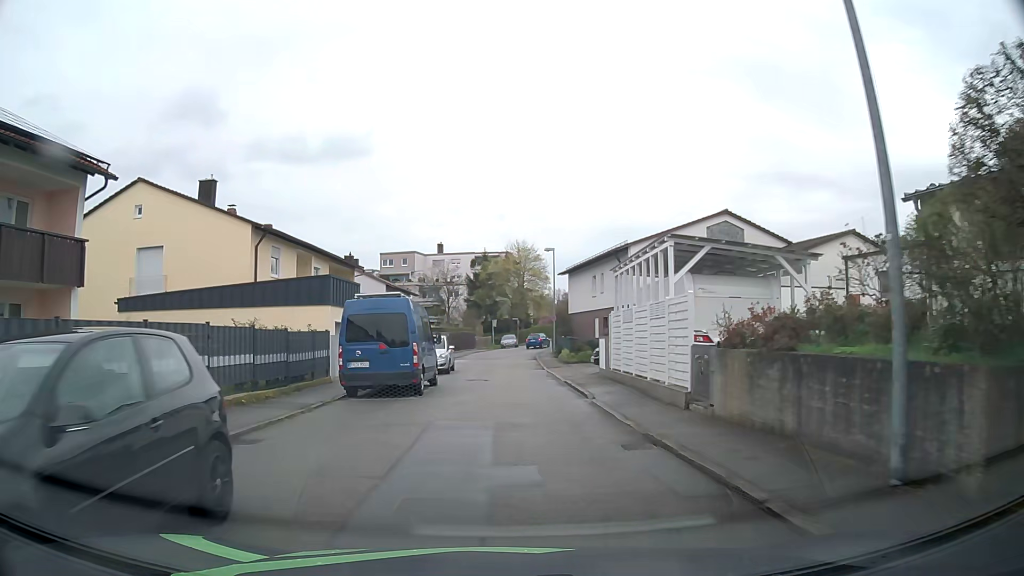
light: Day
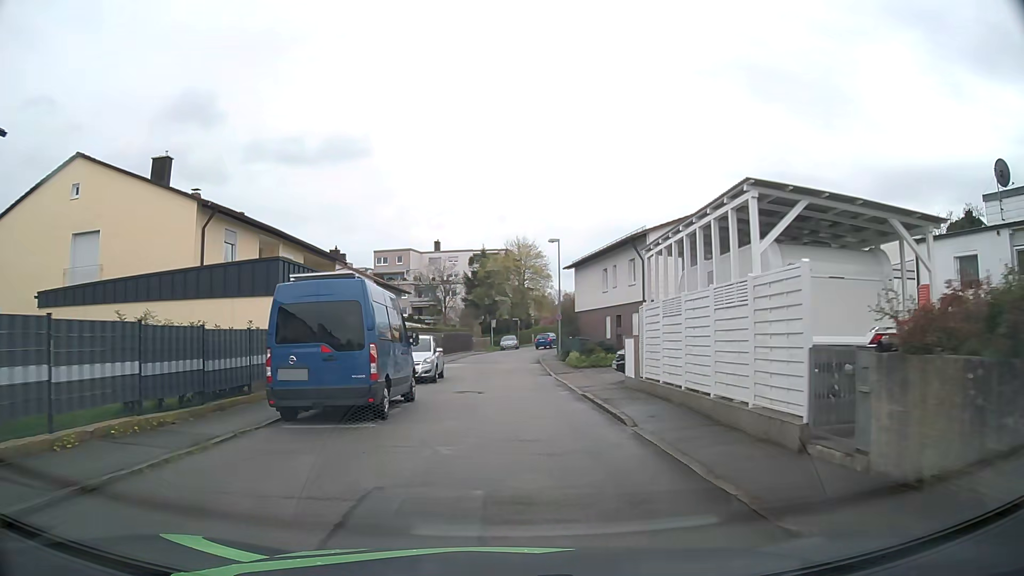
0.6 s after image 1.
(0.0, +5.2) m; 0°
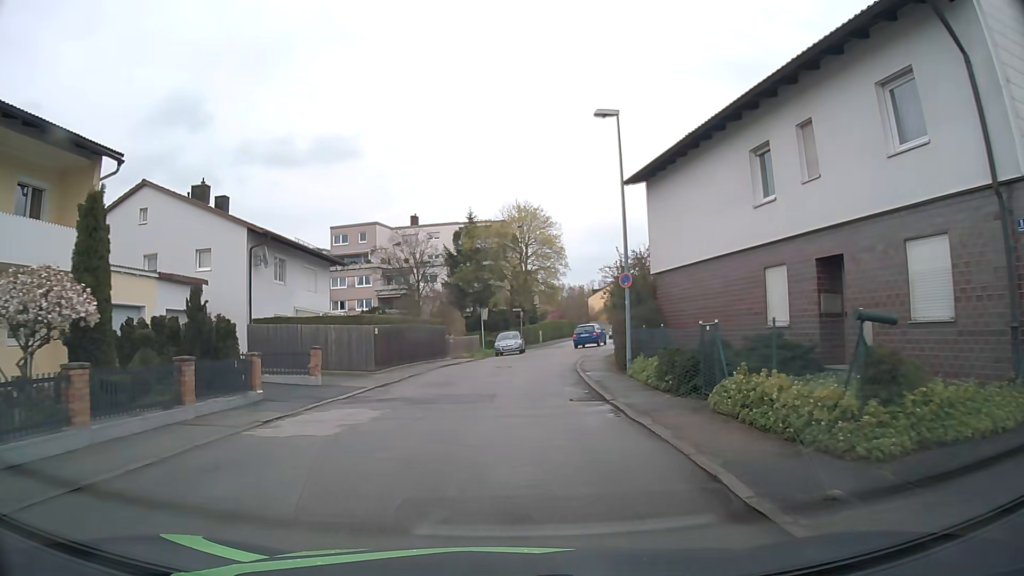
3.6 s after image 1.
(0.0, +26.3) m; 0°
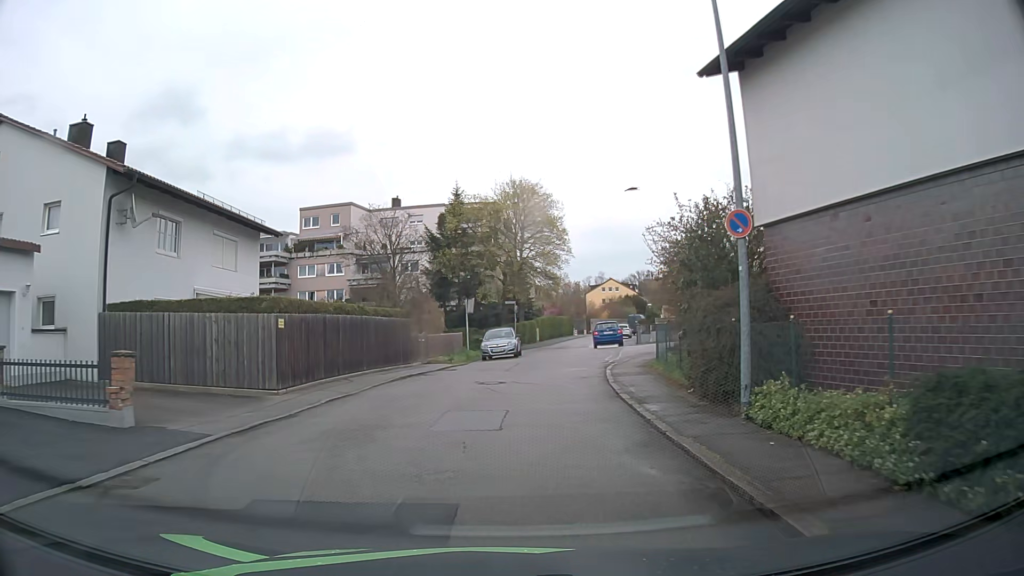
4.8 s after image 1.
(0.0, +10.5) m; 0°
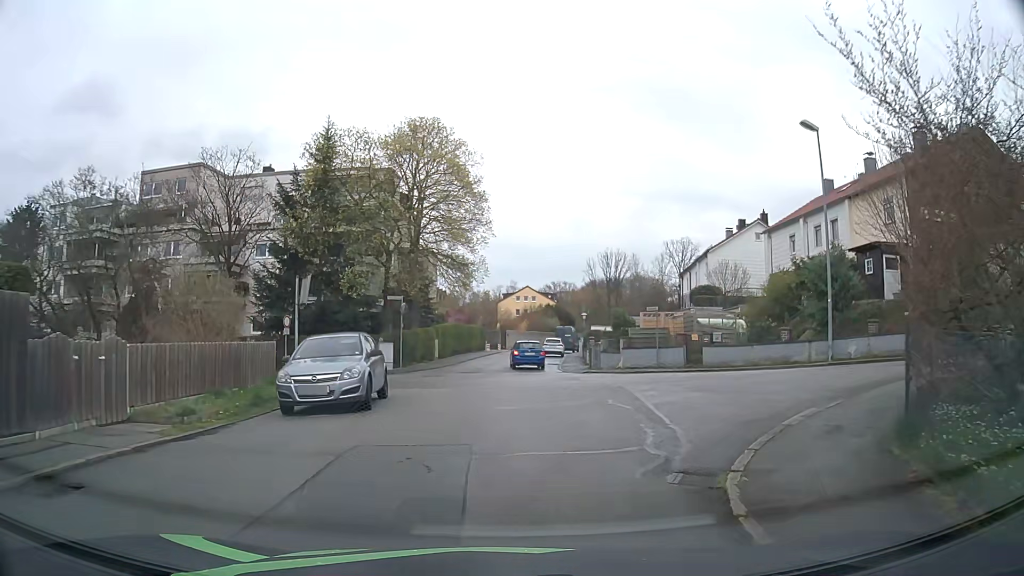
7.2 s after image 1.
(+1.0, +19.2) m; +7°
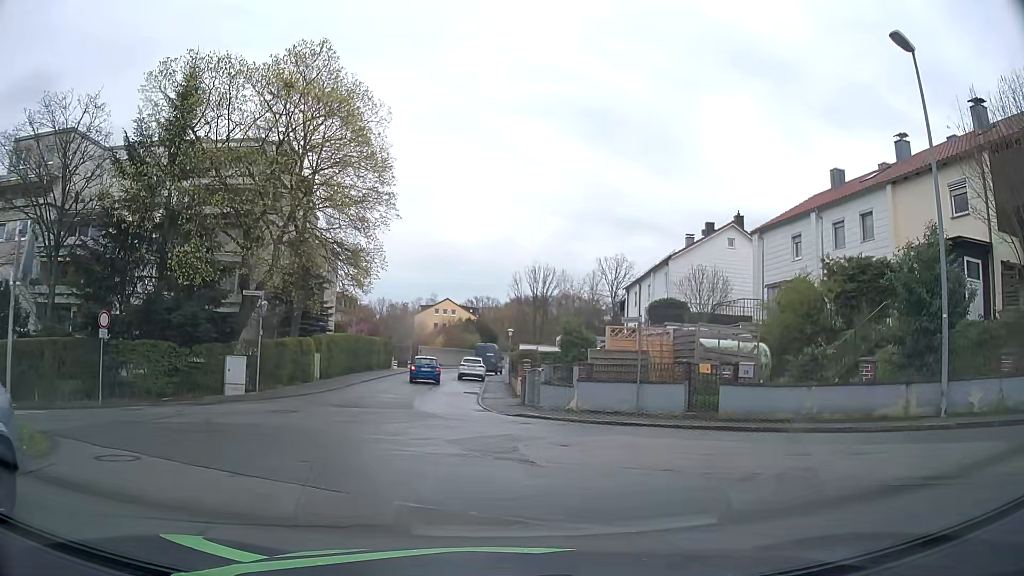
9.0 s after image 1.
(+0.7, +10.1) m; +7°
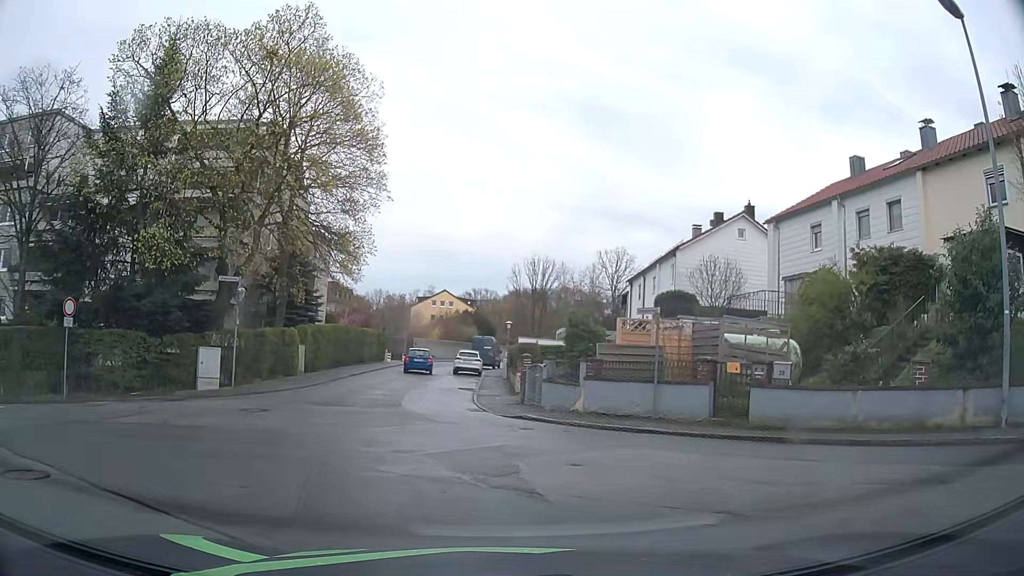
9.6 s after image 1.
(0.0, +2.1) m; +1°
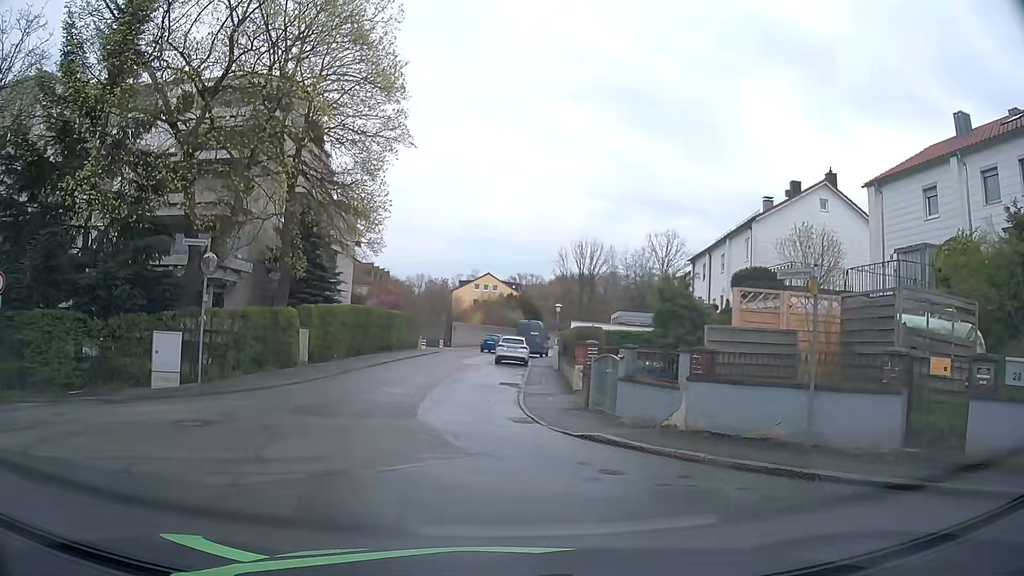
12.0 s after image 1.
(-0.2, +6.0) m; -3°
(-1, +10) (-1, +20) (-2, +30) (-3, +40) (-3, +50) (-1, +60) (+2, +69) (+5, +79) (+10, +88) (+14, +97) m
